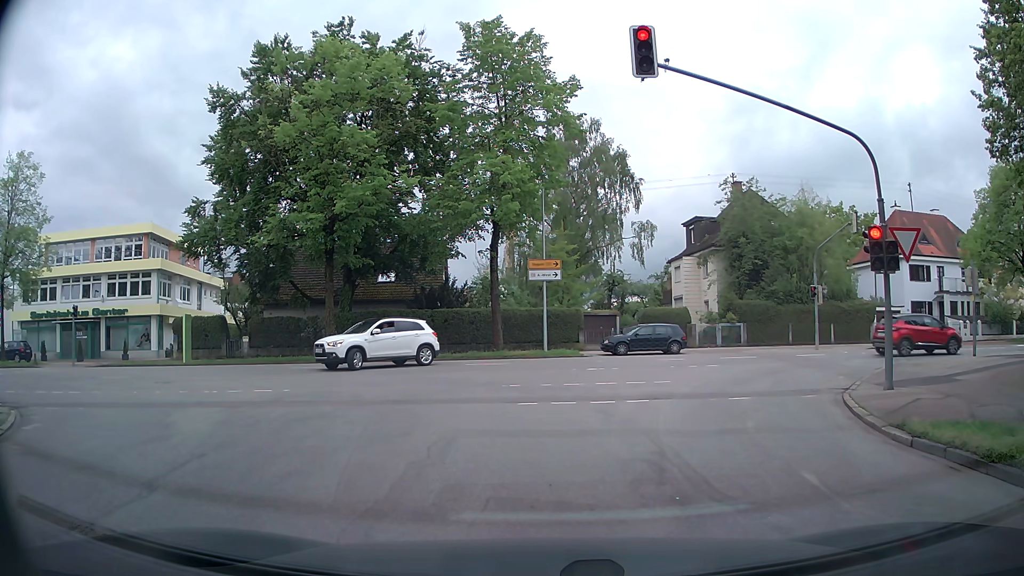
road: residential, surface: asphalt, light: Day
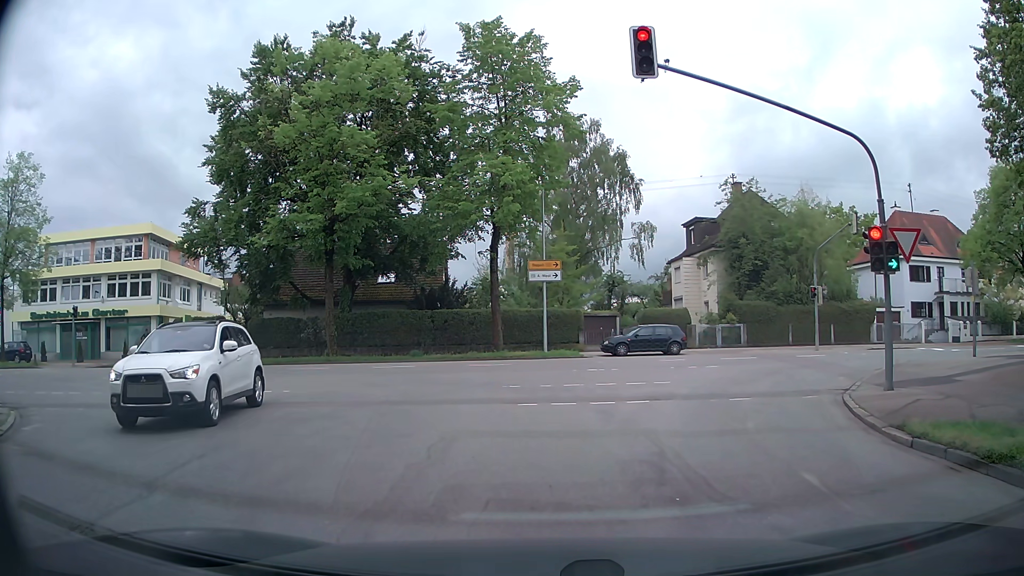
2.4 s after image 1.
(0.0, 0.0) m; 0°
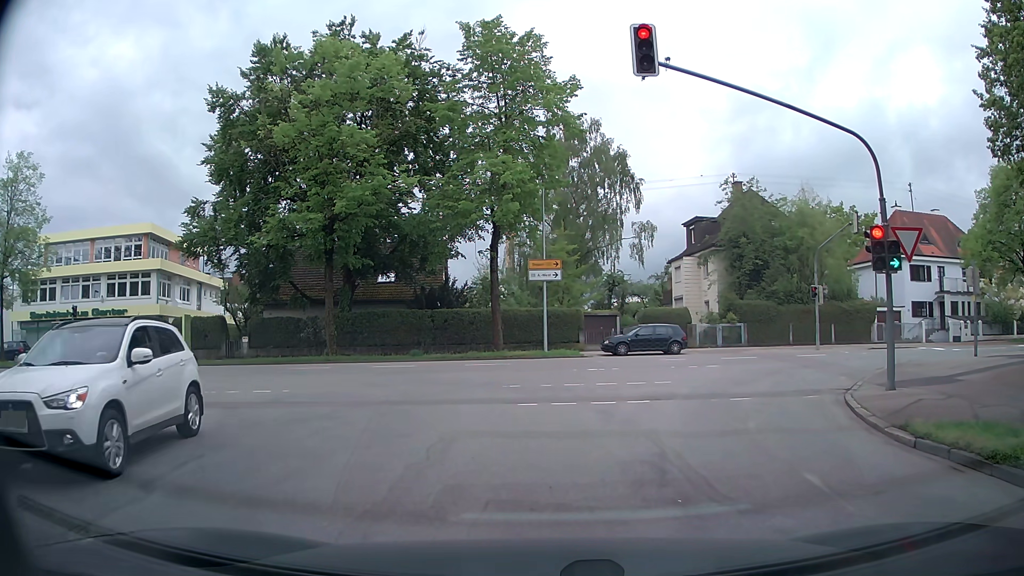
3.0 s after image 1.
(0.0, 0.0) m; 0°
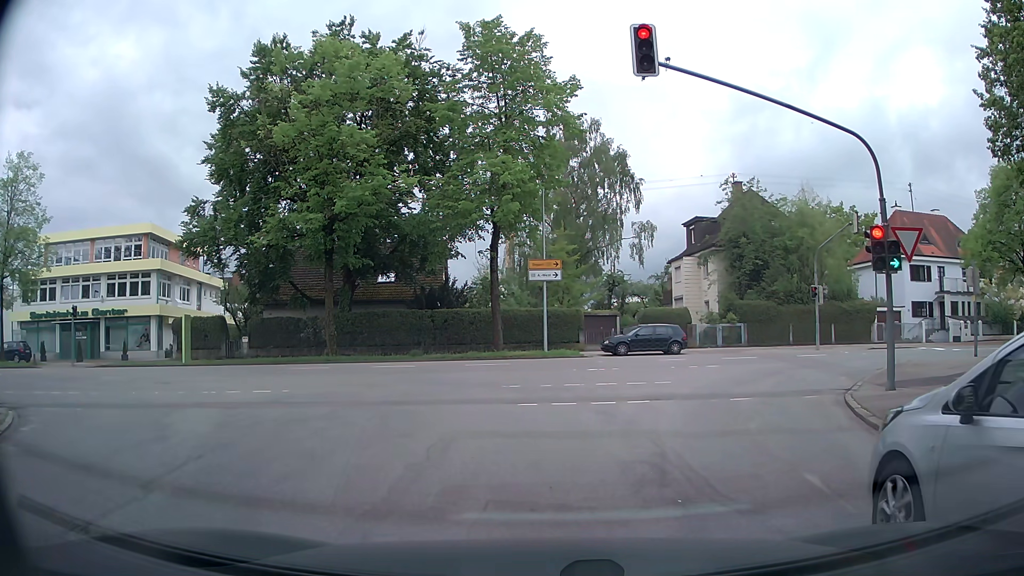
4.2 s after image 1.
(0.0, +0.1) m; 0°
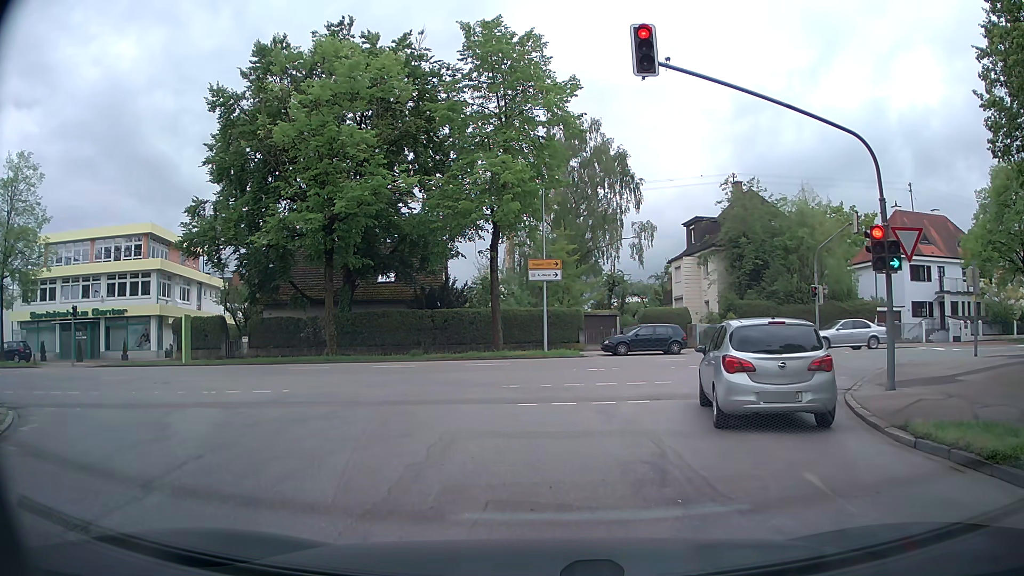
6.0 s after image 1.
(0.0, 0.0) m; 0°
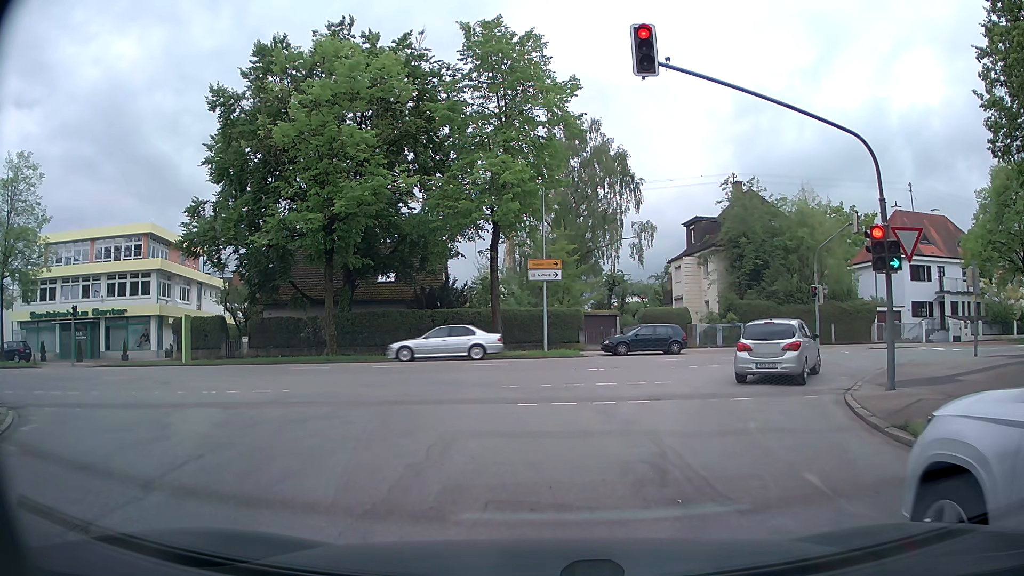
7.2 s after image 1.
(0.0, 0.0) m; 0°
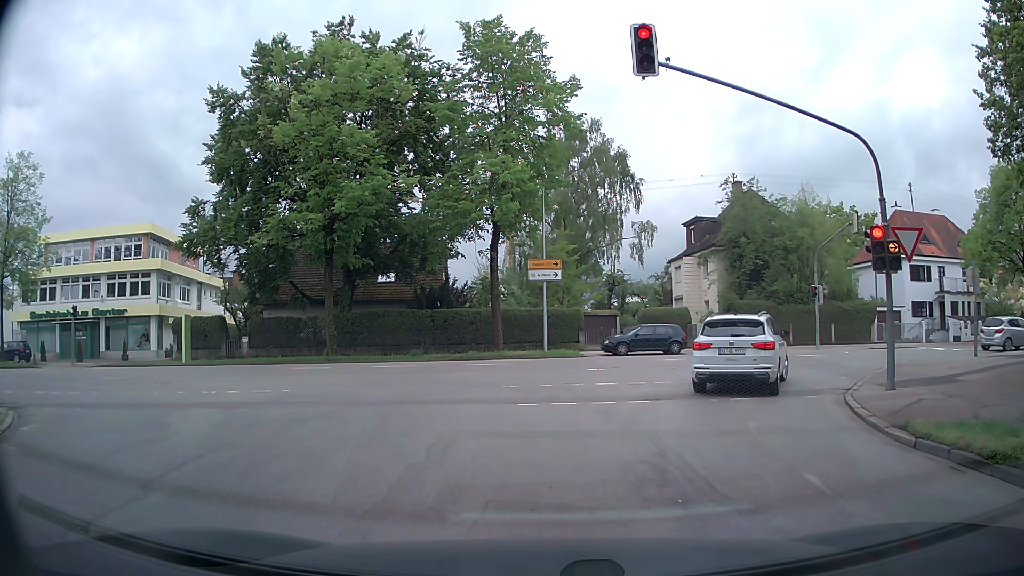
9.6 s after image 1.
(0.0, 0.0) m; 0°
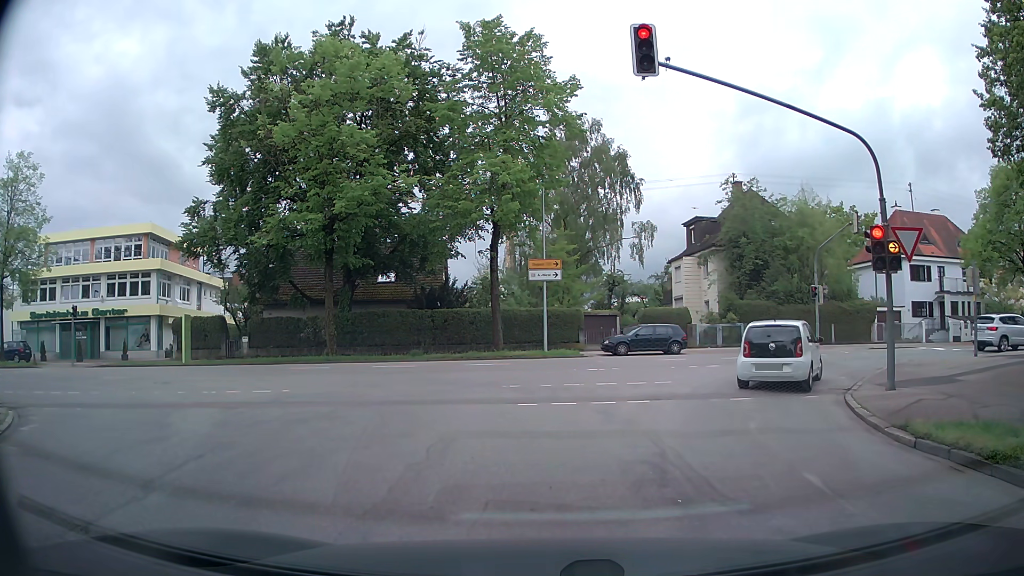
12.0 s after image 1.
(0.0, 0.0) m; 0°
